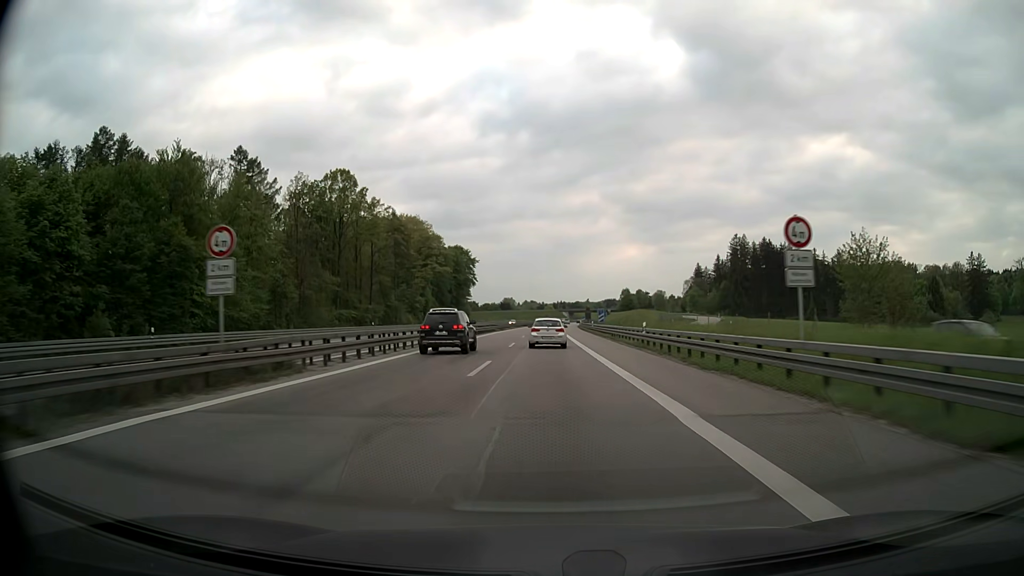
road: motorway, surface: asphalt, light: Day
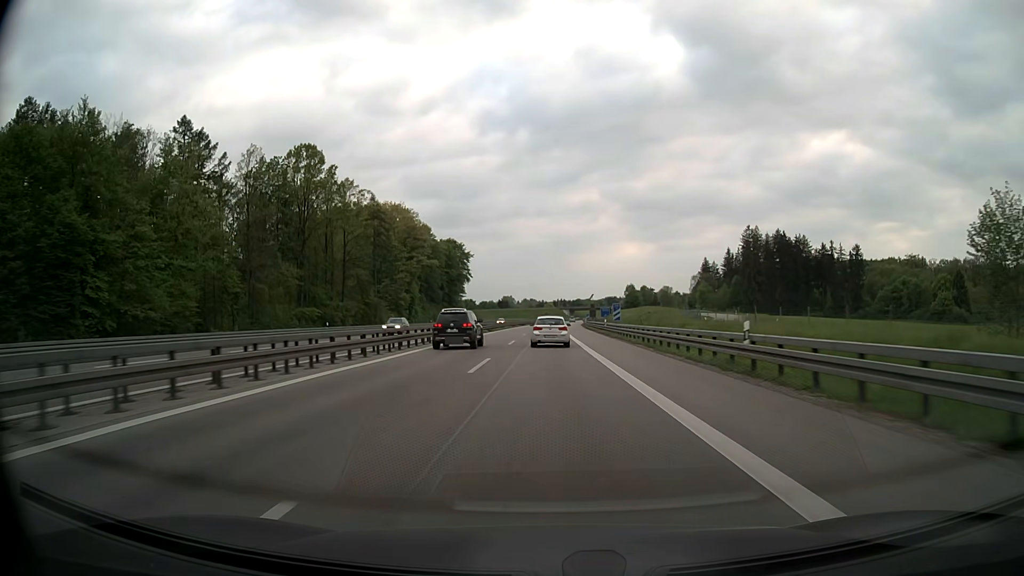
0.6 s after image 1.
(0.0, +17.4) m; 0°
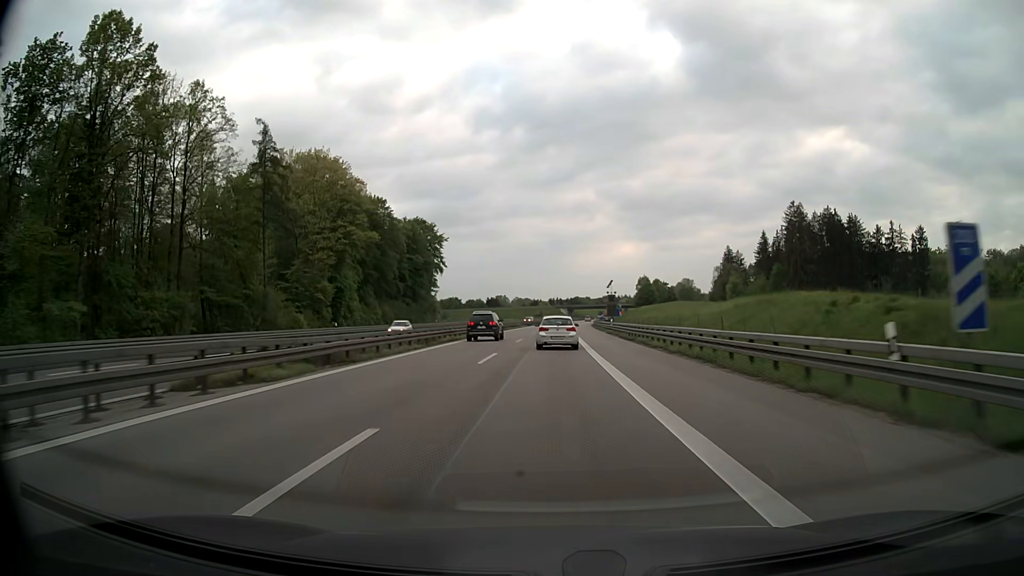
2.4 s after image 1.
(+0.1, +51.0) m; 0°
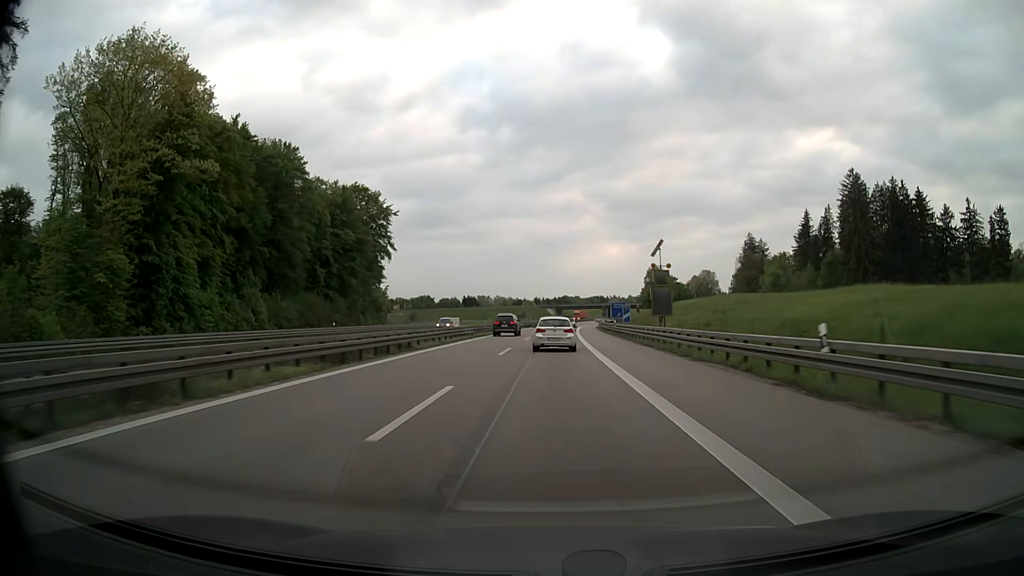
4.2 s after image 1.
(+0.3, +49.0) m; +1°
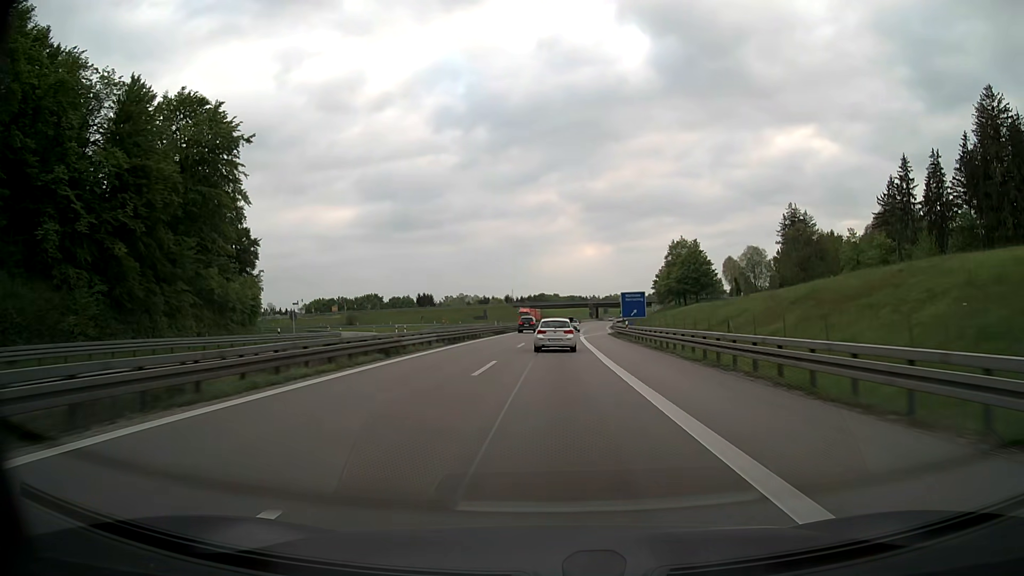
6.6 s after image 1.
(+1.1, +63.4) m; +2°
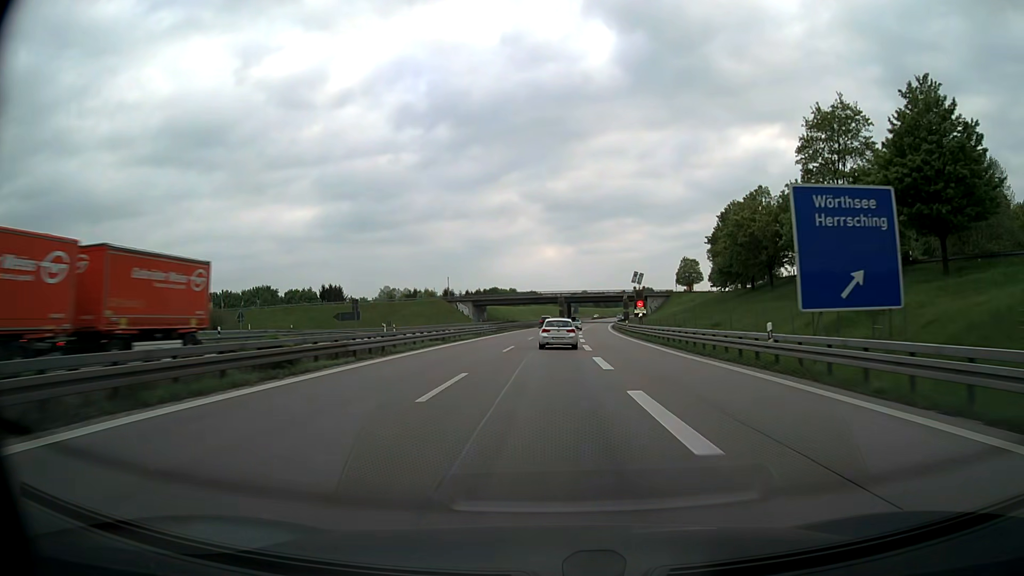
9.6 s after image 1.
(+2.2, +78.4) m; +3°
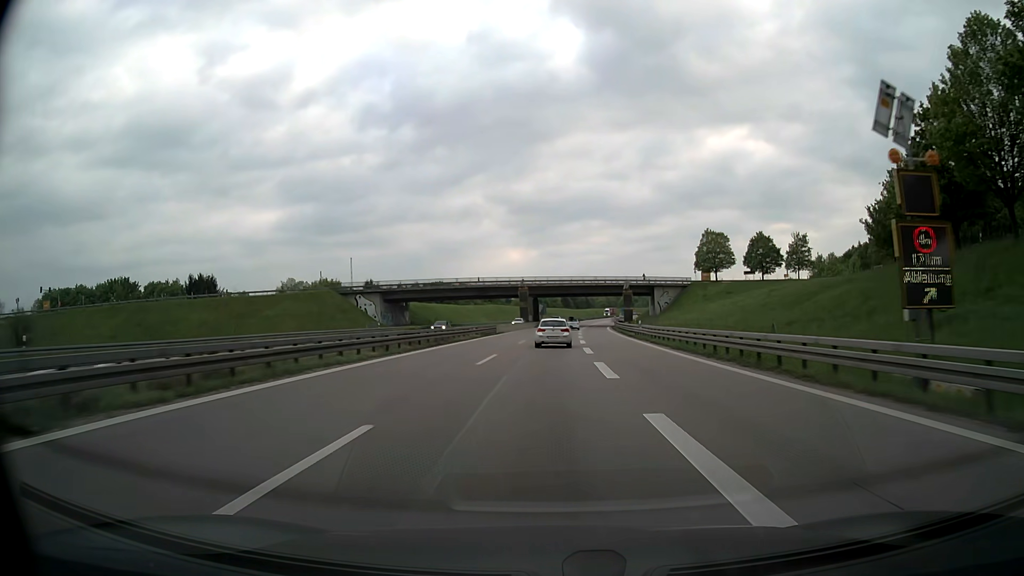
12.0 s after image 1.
(+1.6, +63.2) m; +3°
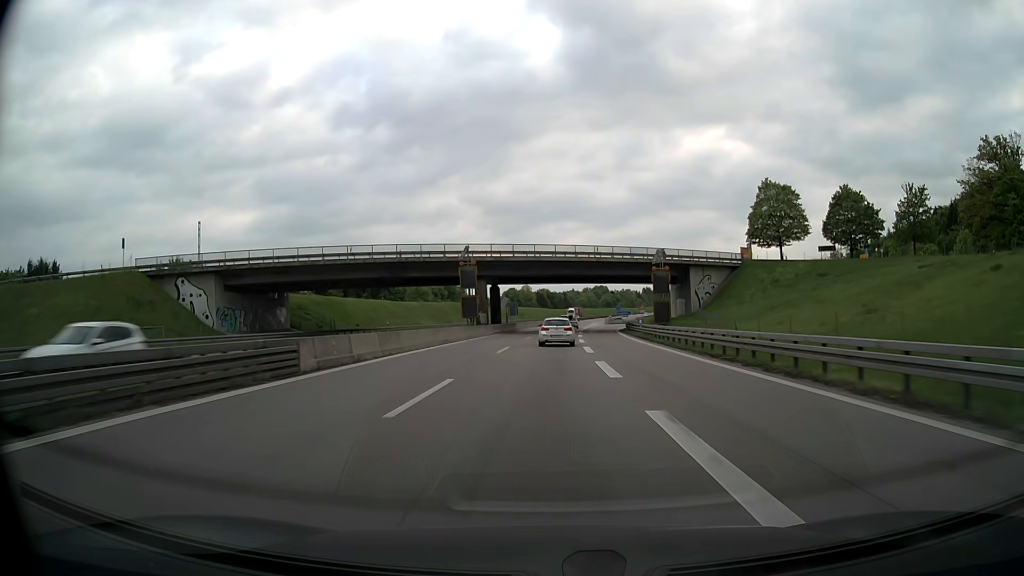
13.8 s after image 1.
(+1.0, +47.8) m; +2°
(0, +10) (0, +20) (0, +30) (+1, +40) (+1, +50) (+1, +60) (+2, +70) (+3, +80) (+3, +90) (+4, +100) m
